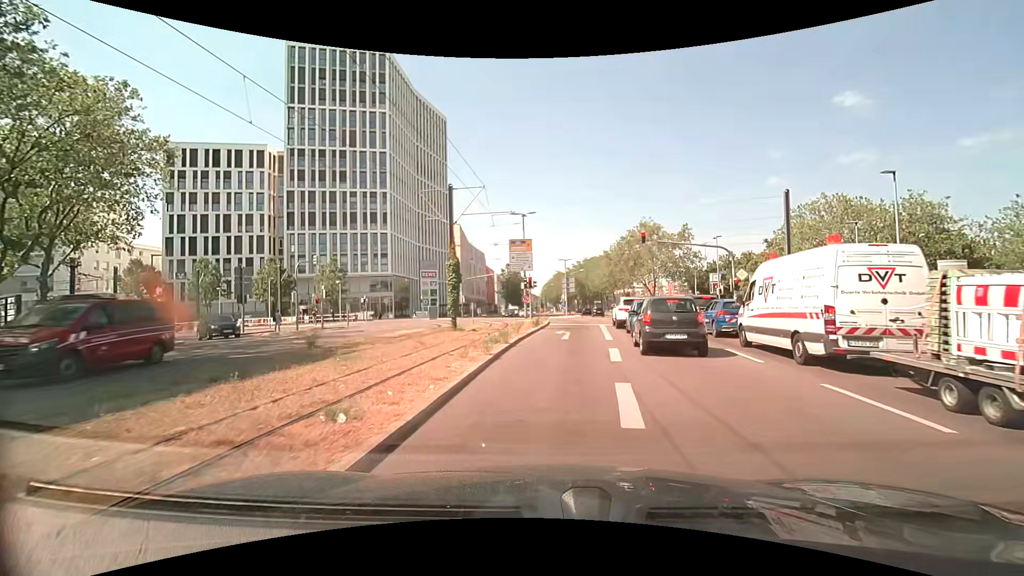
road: secondary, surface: asphalt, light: Day
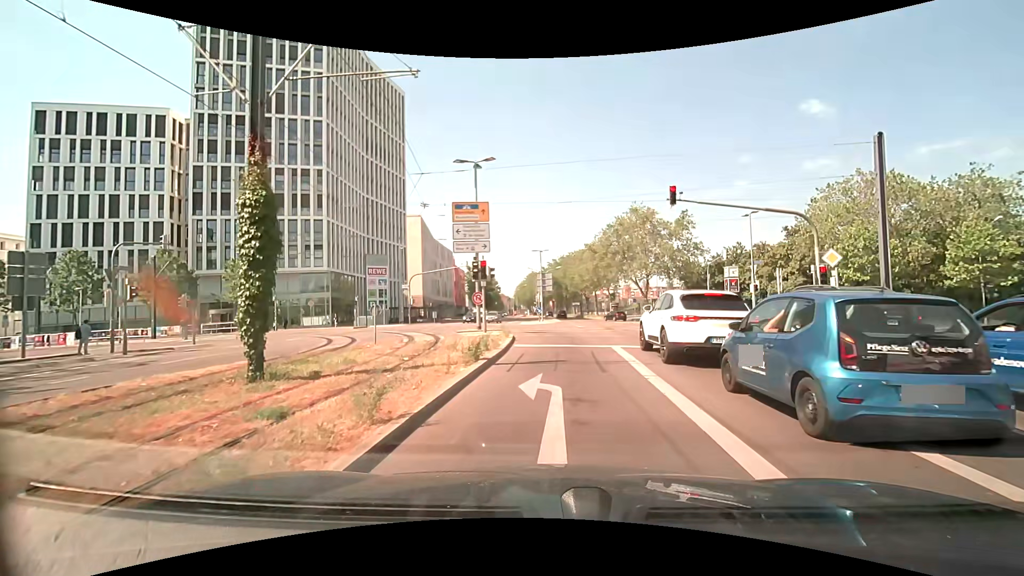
(+0.6, +14.5) m; +5°
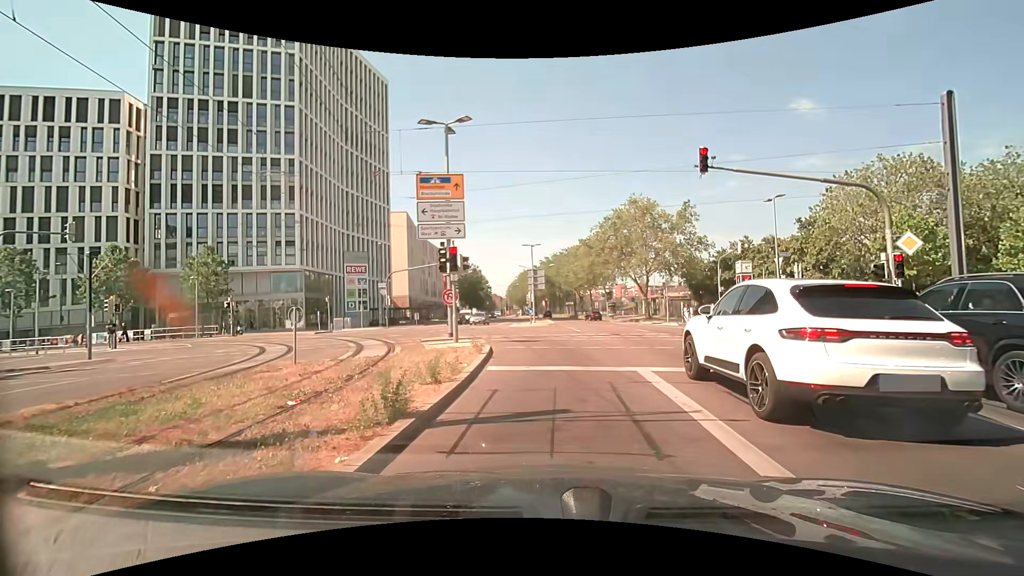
(0.0, +4.9) m; 0°
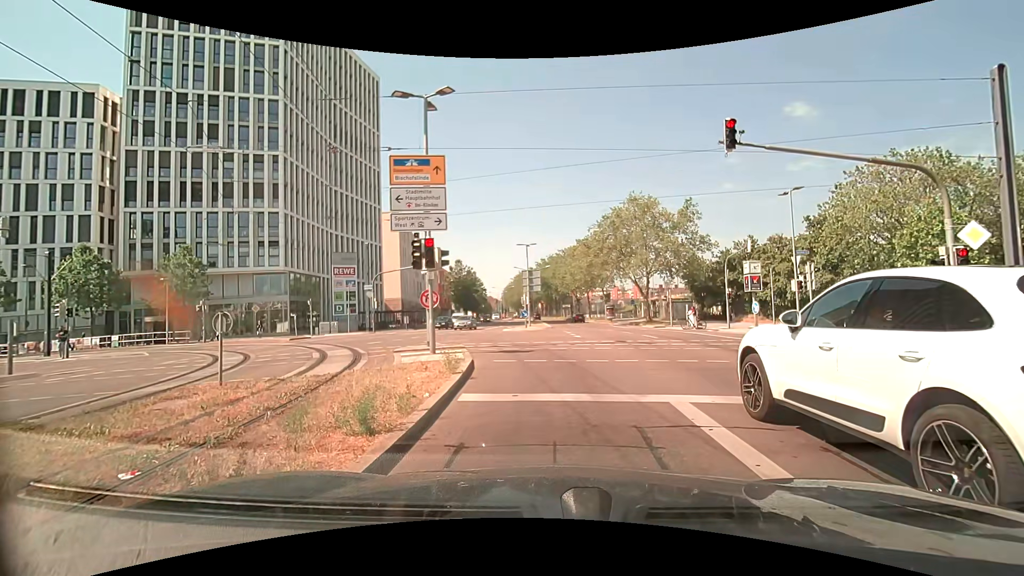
(0.0, +2.6) m; +1°
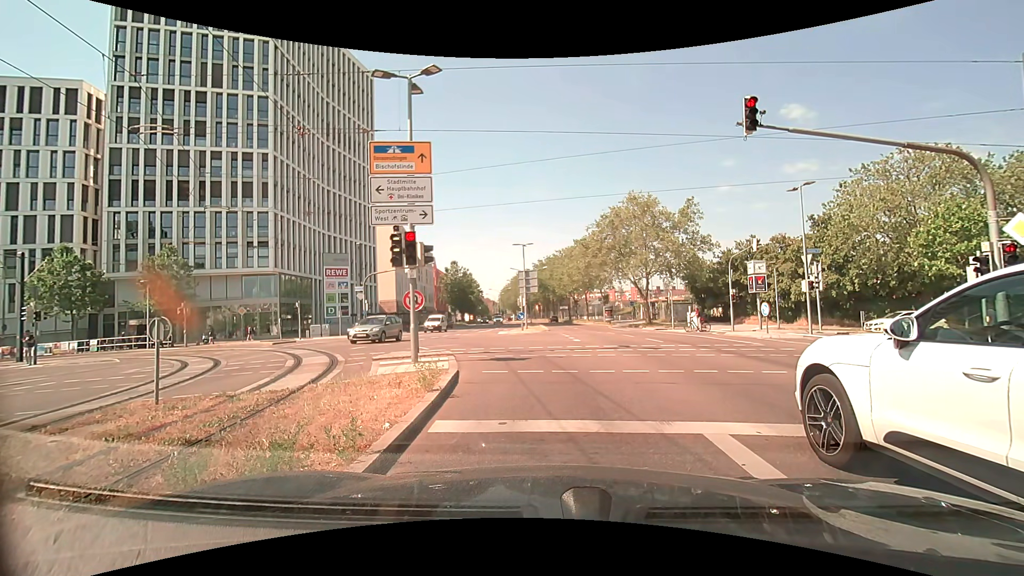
(0.0, +1.5) m; 0°
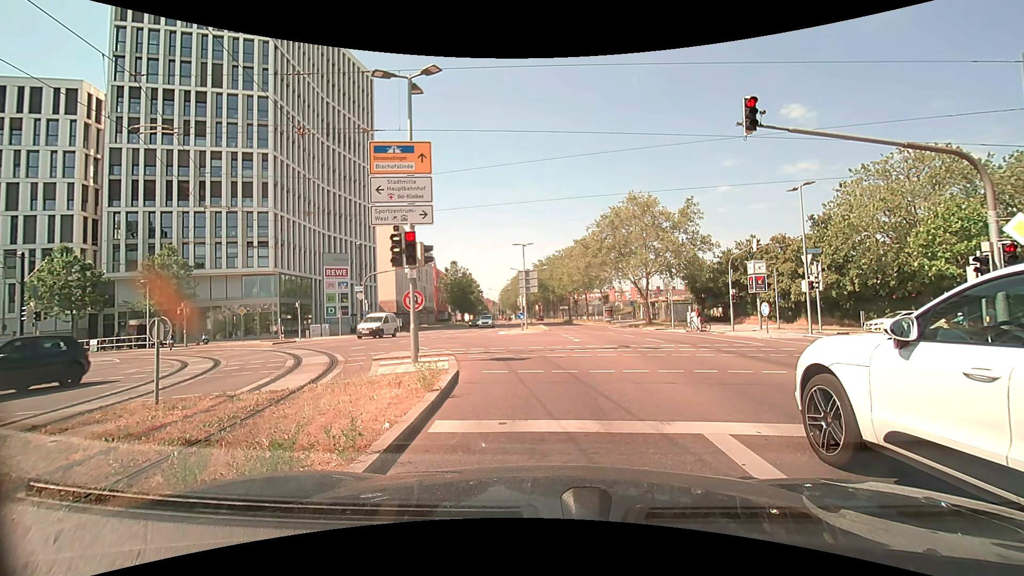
(0.0, 0.0) m; 0°
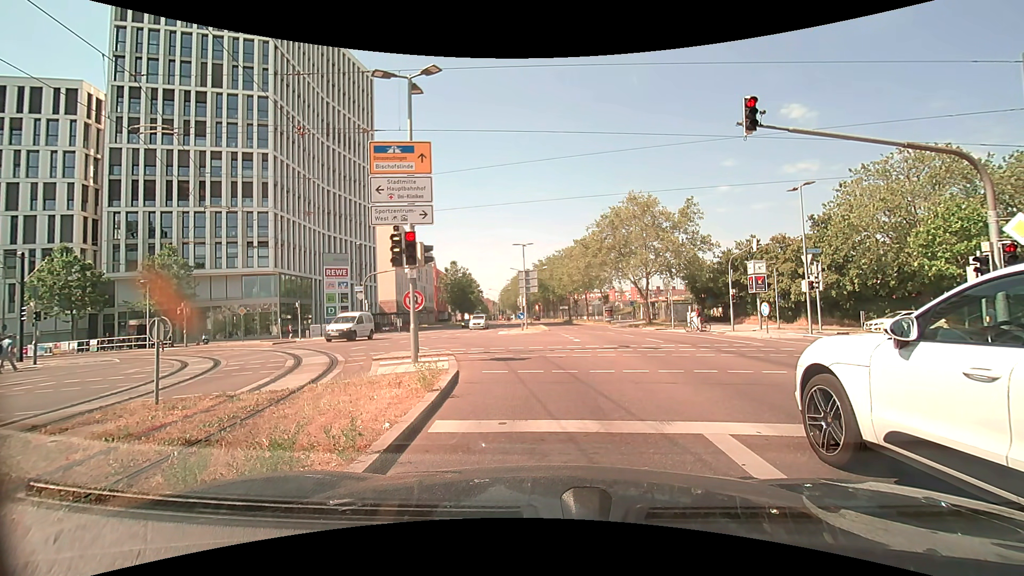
(0.0, 0.0) m; 0°
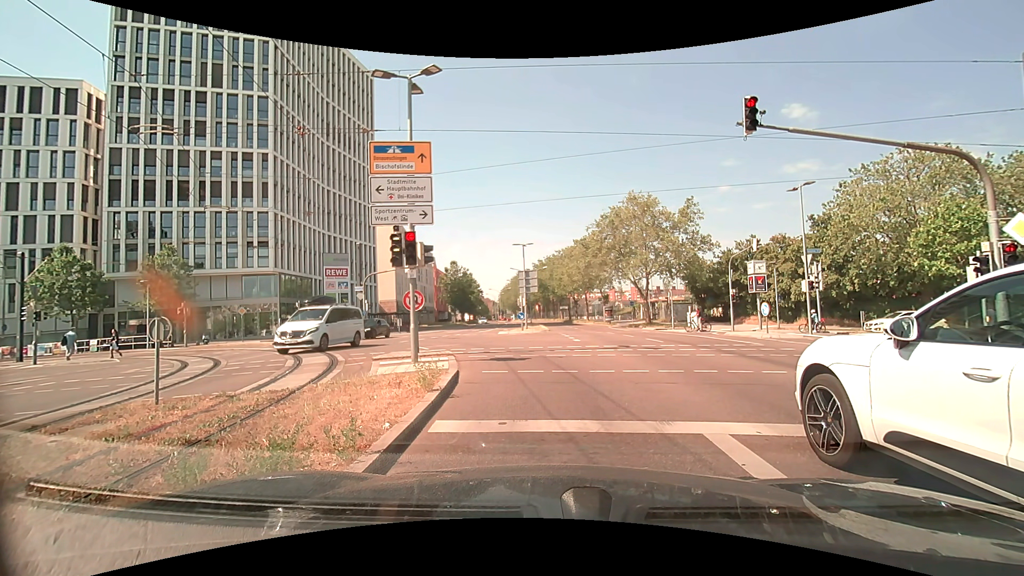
(0.0, 0.0) m; 0°
